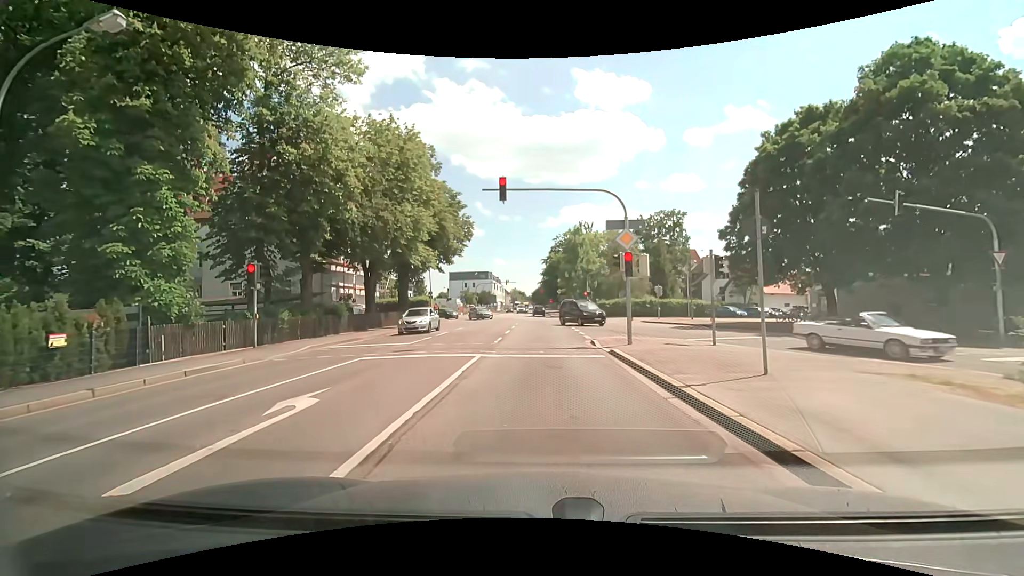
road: secondary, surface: asphalt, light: Day
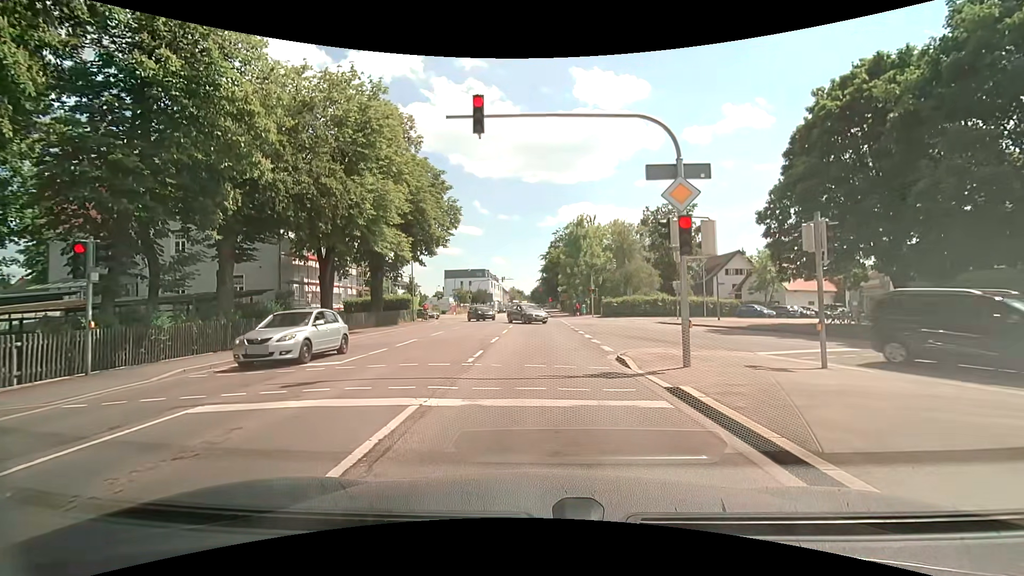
(0.0, +6.7) m; 0°
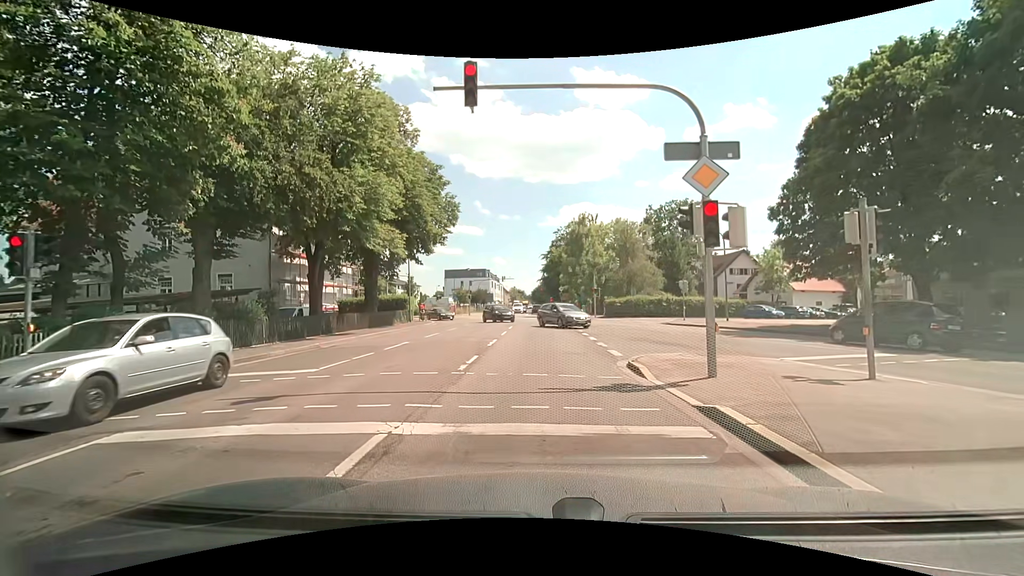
(0.0, +1.4) m; 0°
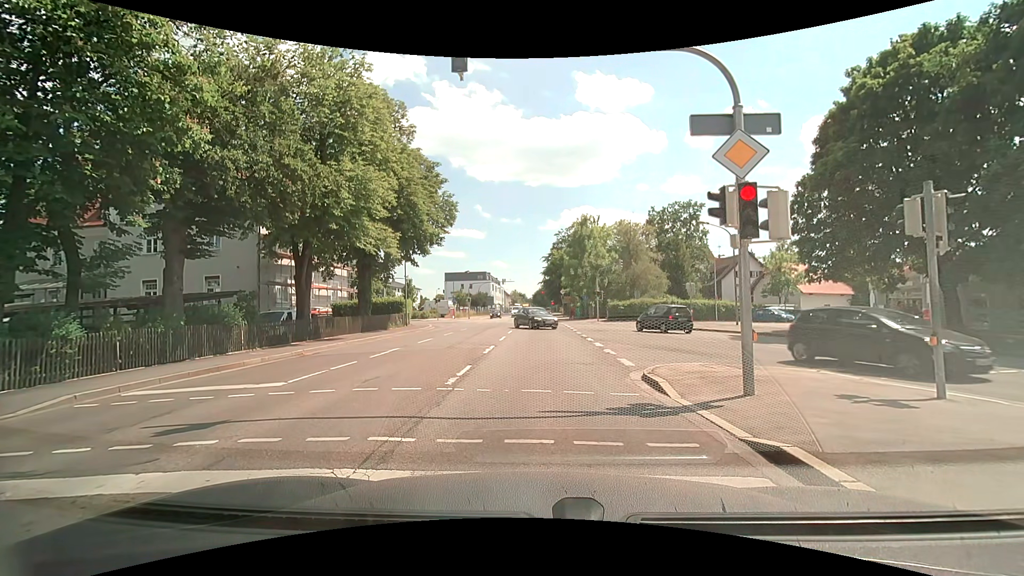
(0.0, +1.5) m; -1°
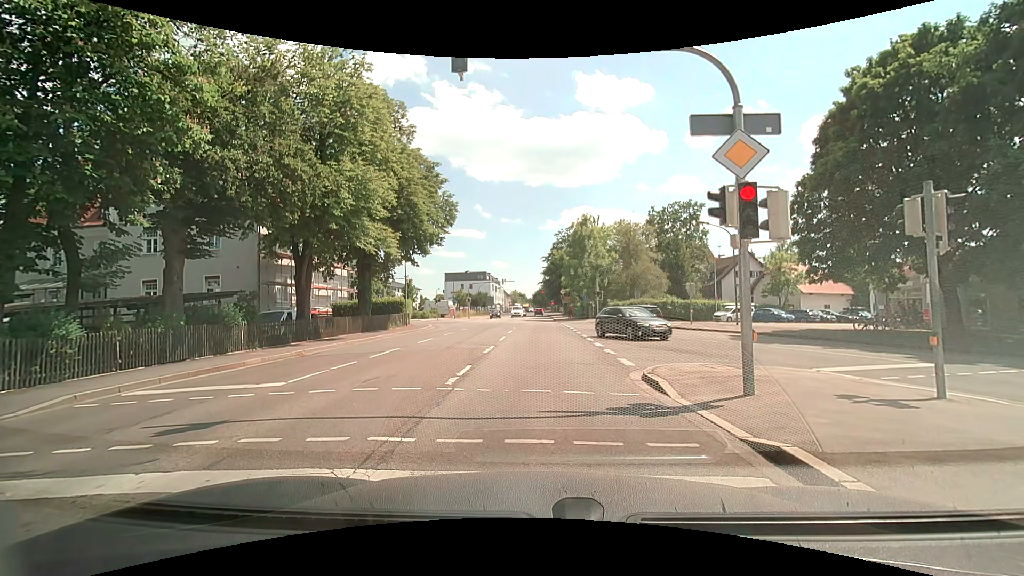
(0.0, 0.0) m; 0°
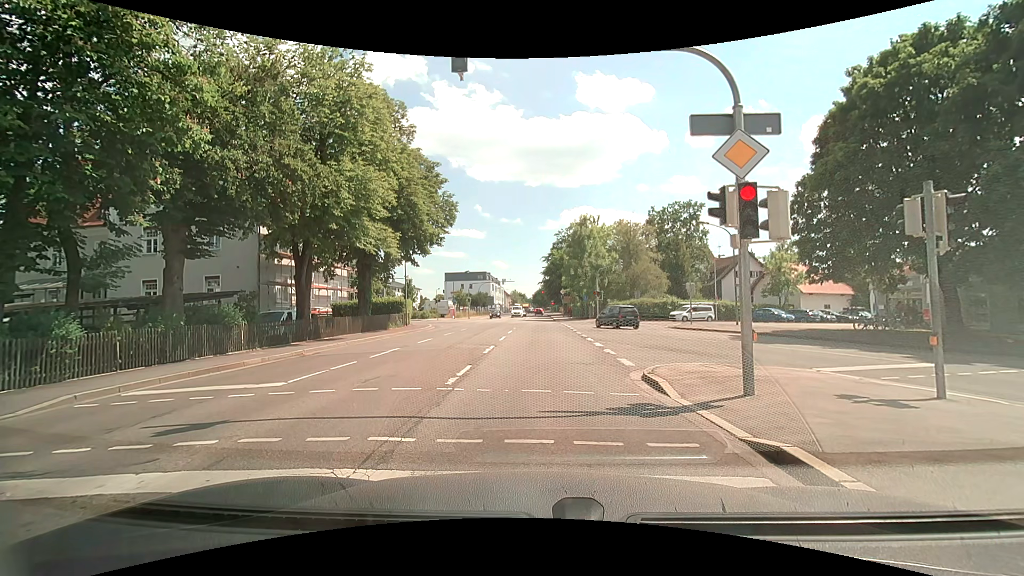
(0.0, 0.0) m; 0°
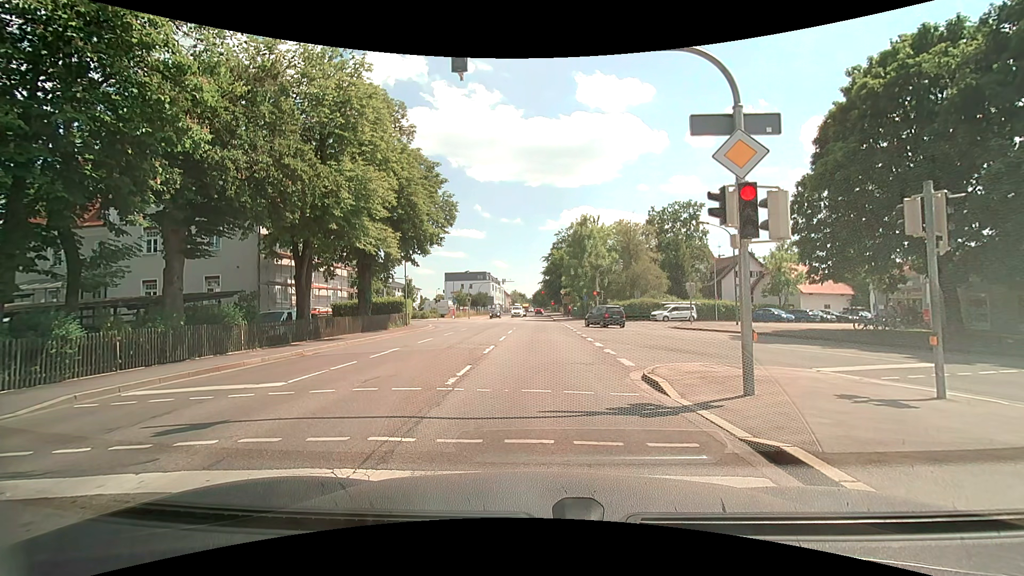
(0.0, 0.0) m; 0°
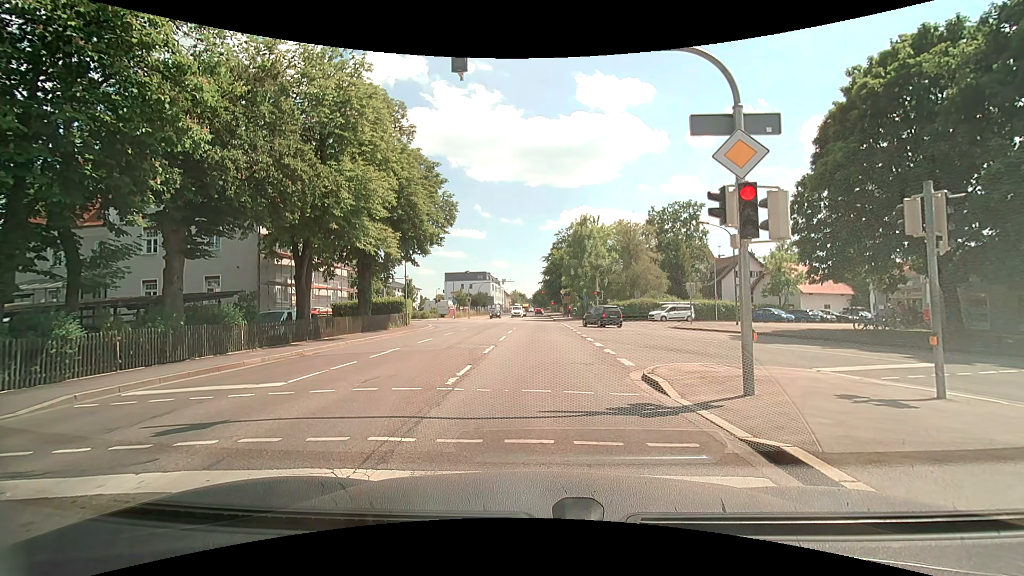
(0.0, 0.0) m; 0°
(0, +10) (0, +20) (0, +30) (0, +40) (0, +50) (+1, +60) (+1, +70) (+1, +80) (+1, +90) (+1, +100) m
